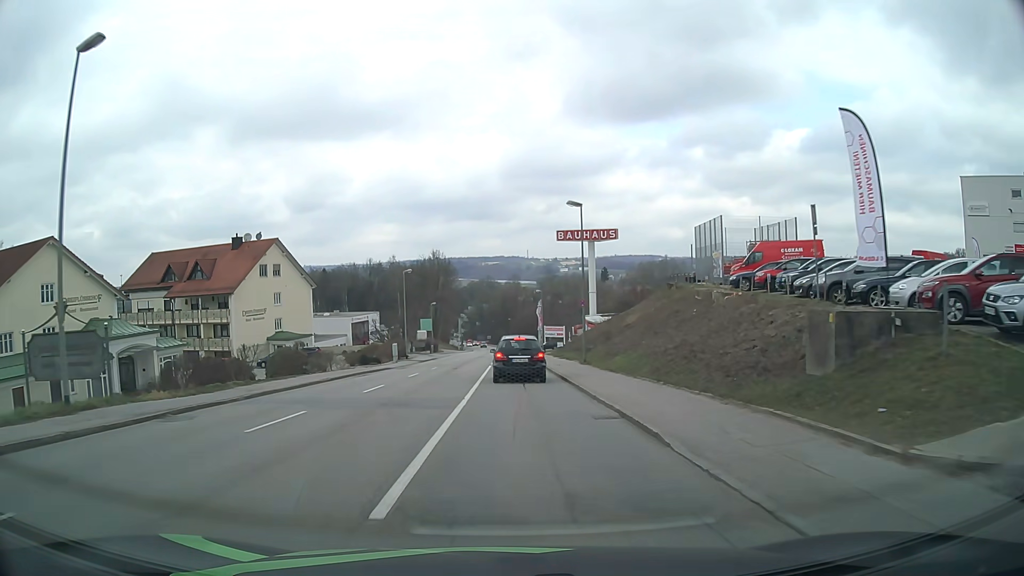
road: tertiary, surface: asphalt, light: Day
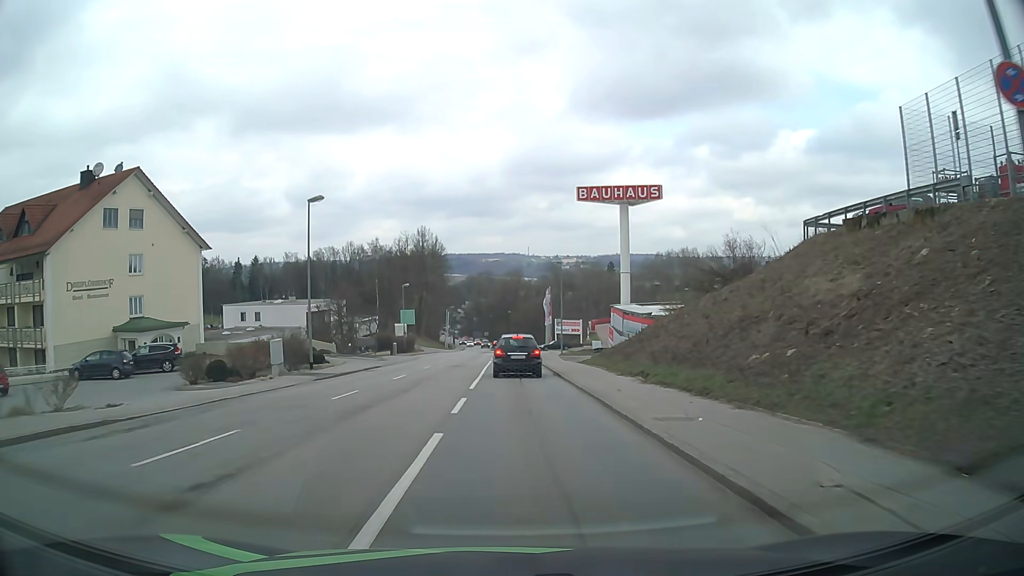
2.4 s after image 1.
(0.0, +30.7) m; 0°
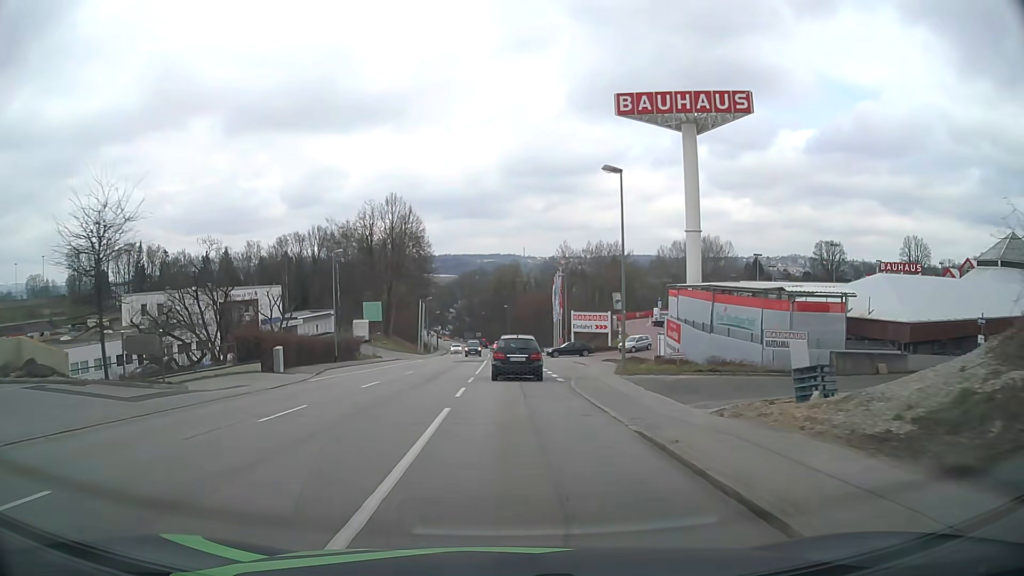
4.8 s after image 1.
(+0.1, +31.6) m; +1°
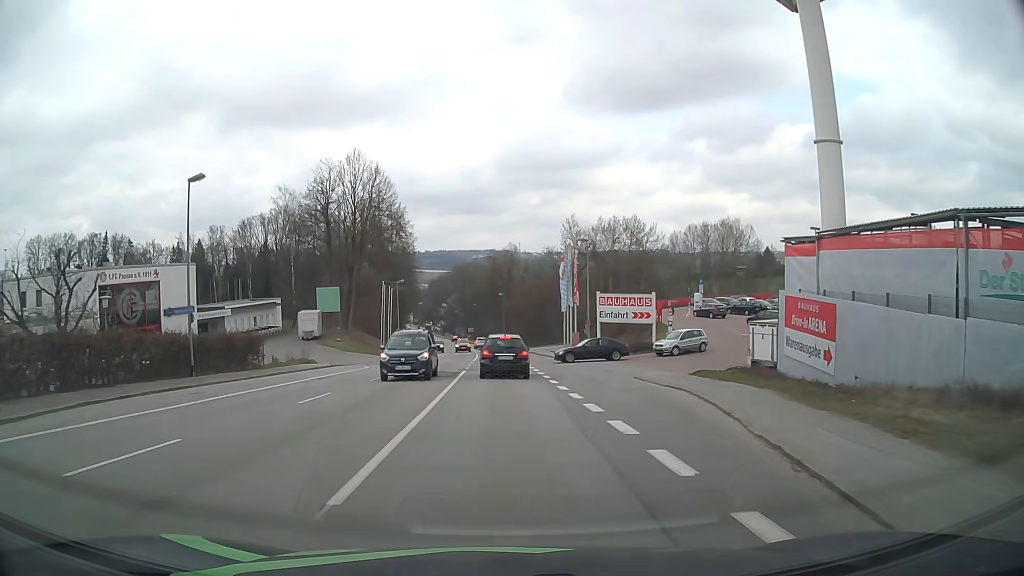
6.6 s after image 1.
(+0.1, +23.3) m; 0°
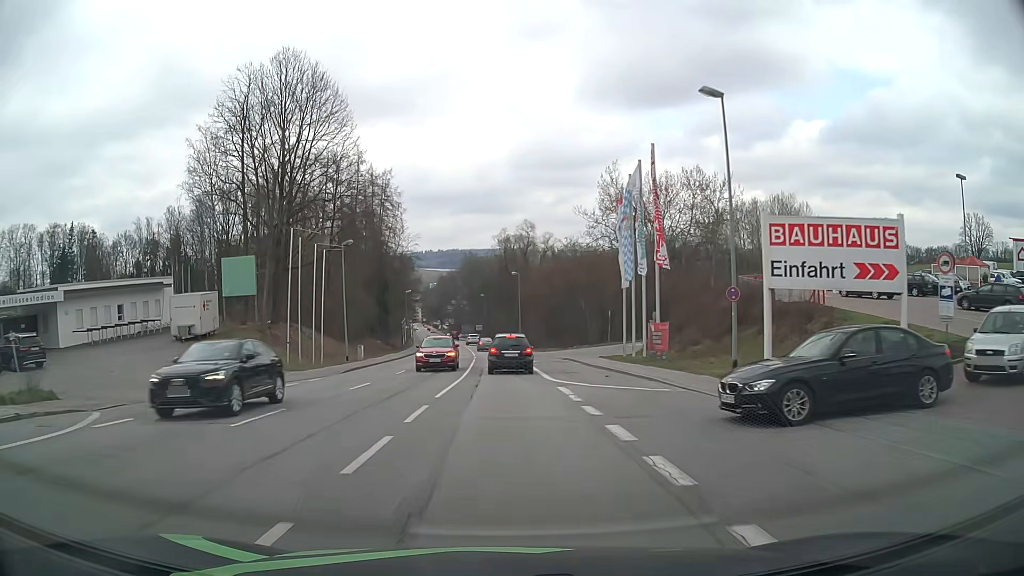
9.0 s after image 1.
(-0.2, +30.6) m; -1°
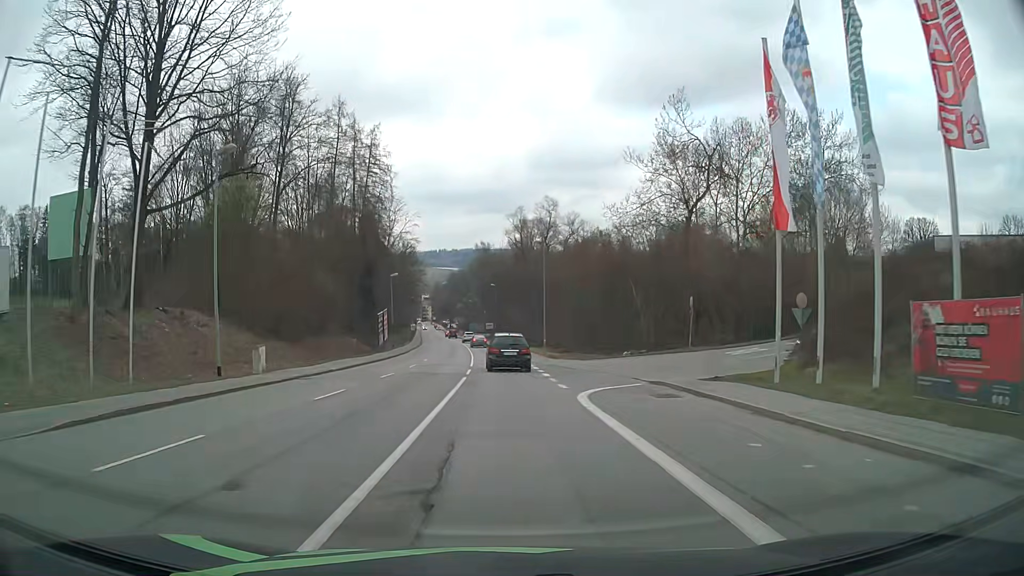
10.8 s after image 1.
(-0.4, +23.1) m; -1°
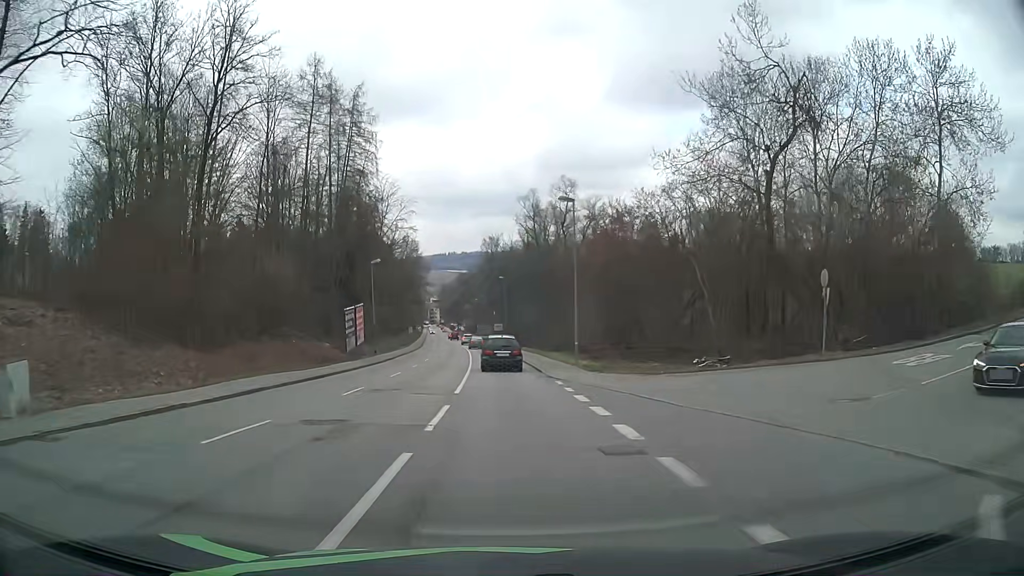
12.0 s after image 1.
(0.0, +15.6) m; -1°
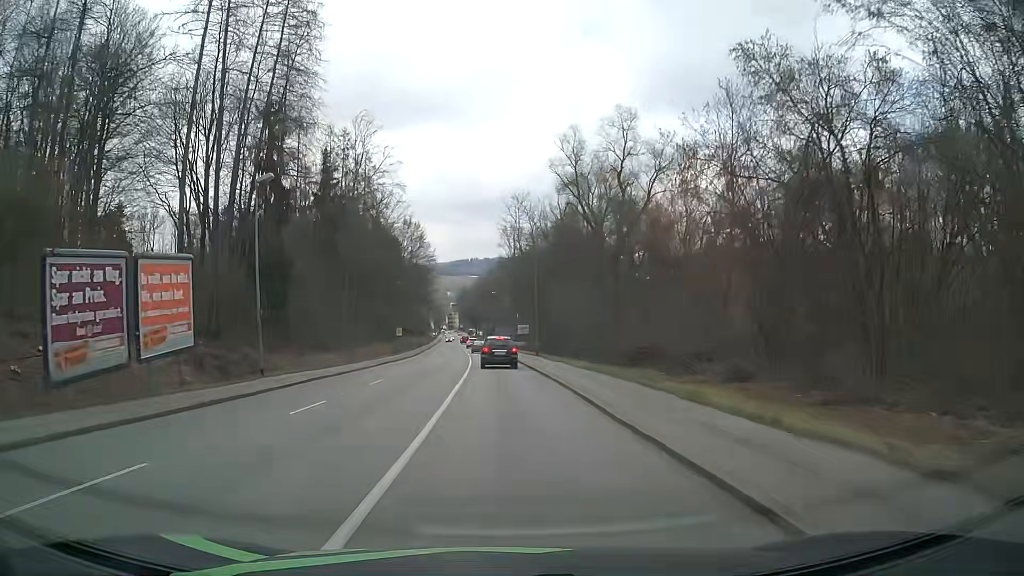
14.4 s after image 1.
(-0.5, +31.7) m; -2°
(0, +10) (0, +20) (-1, +30) (-1, +40) (-2, +50) (-2, +60) (-3, +70) (-4, +80) (-5, +90) (-5, +100) m
